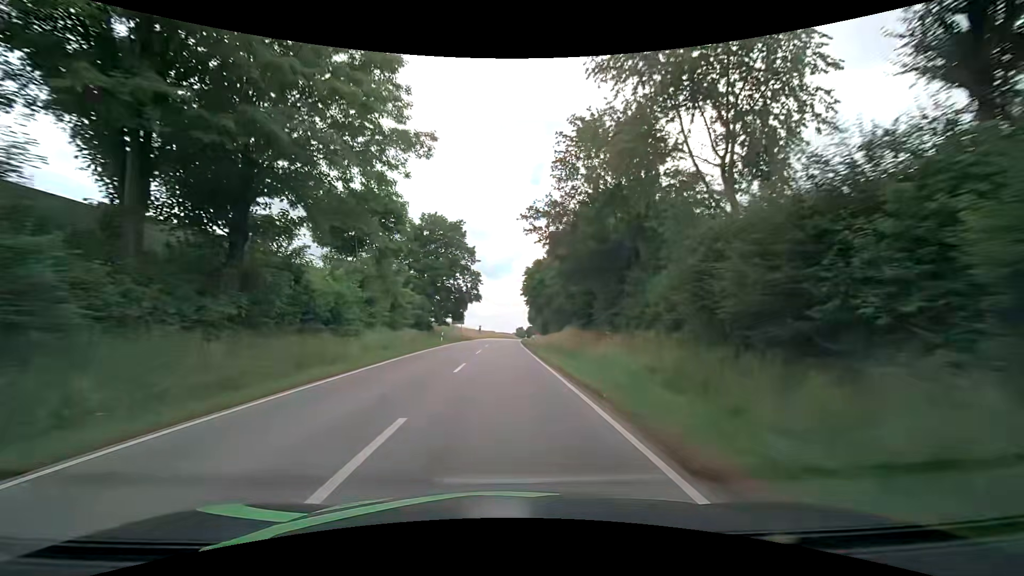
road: secondary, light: Day
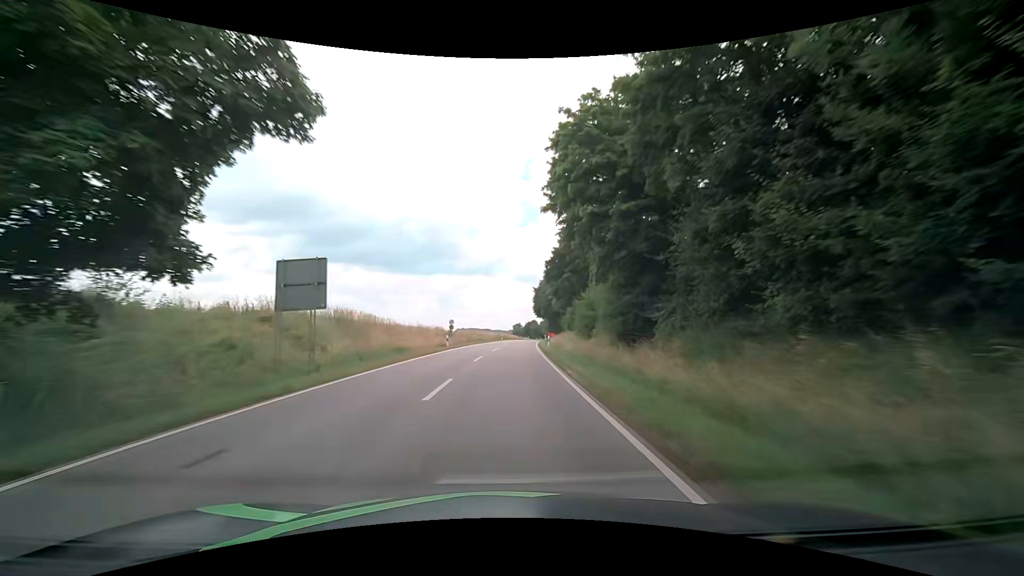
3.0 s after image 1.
(-0.3, +54.0) m; 0°
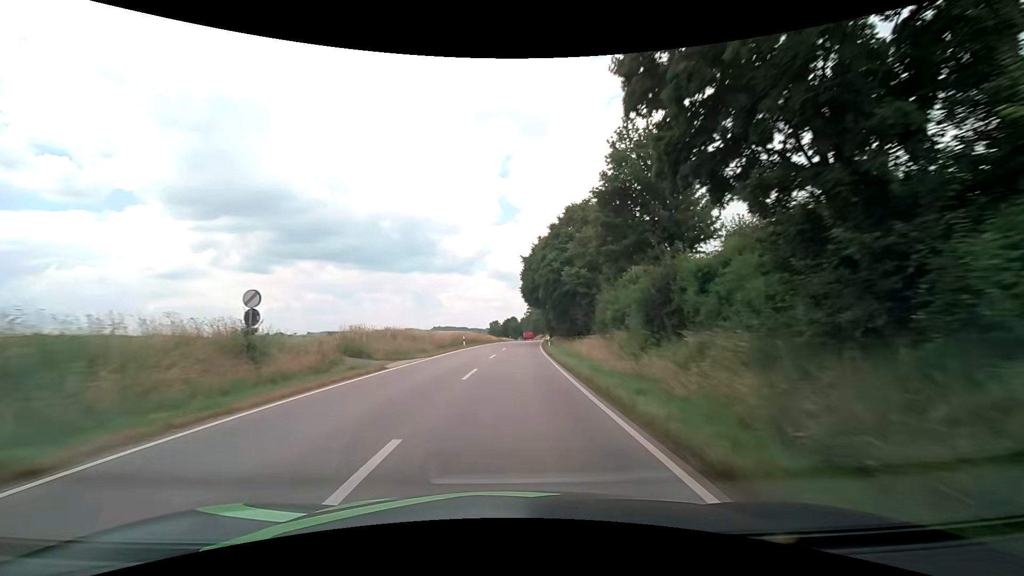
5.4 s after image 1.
(+0.8, +43.5) m; +3°
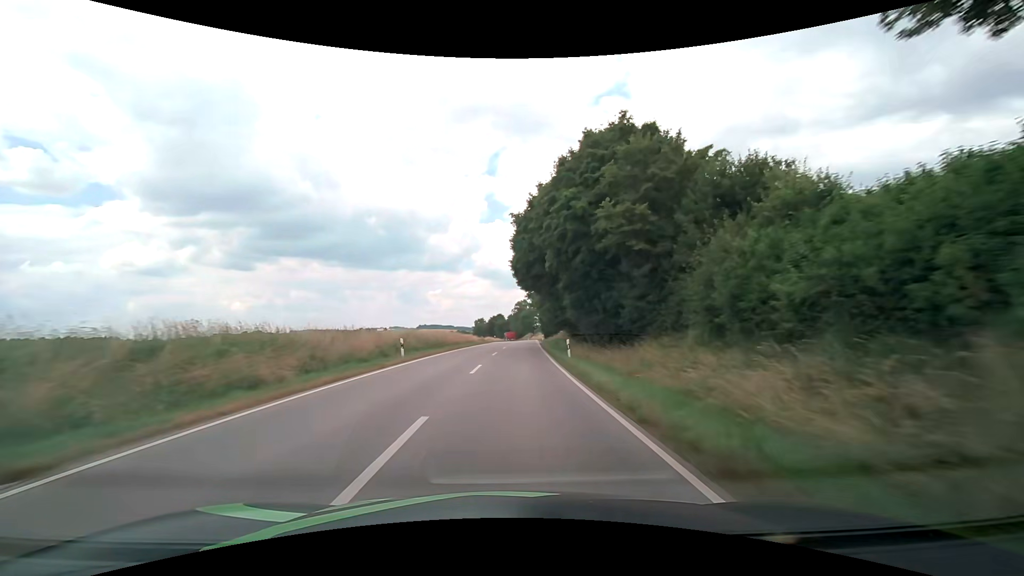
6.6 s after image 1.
(+0.2, +22.6) m; +1°
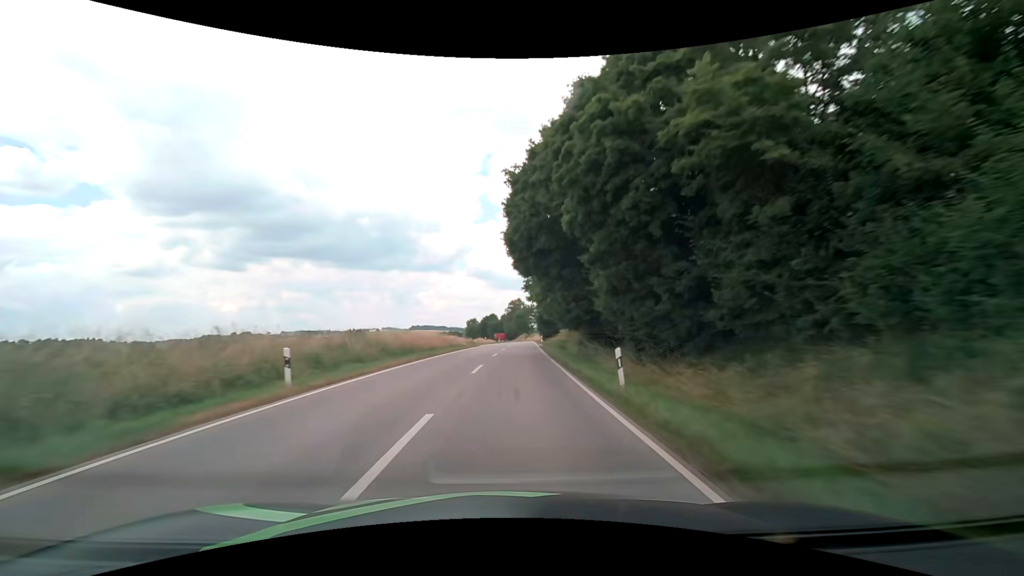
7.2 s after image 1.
(+0.1, +11.8) m; +1°
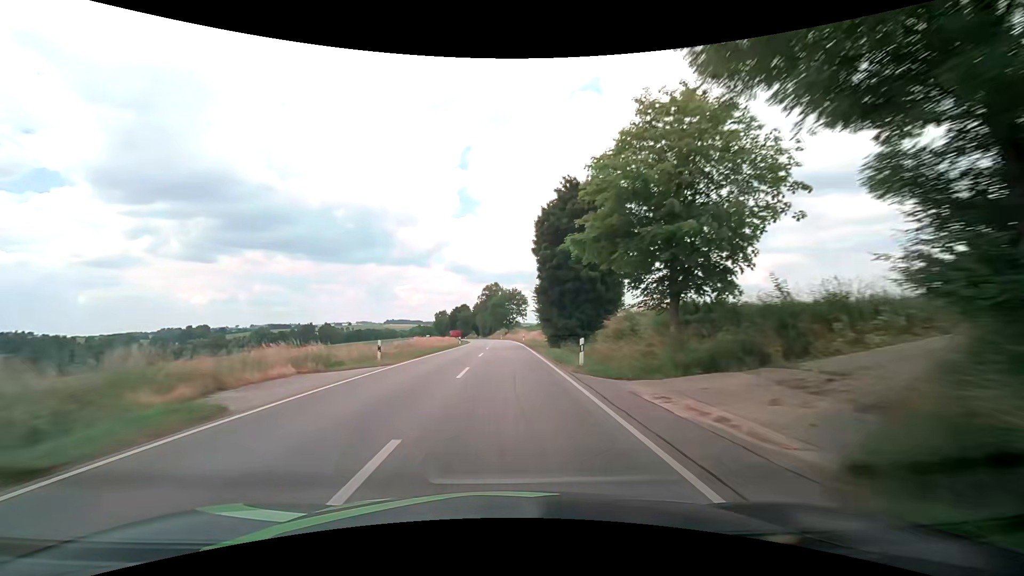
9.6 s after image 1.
(+1.2, +50.3) m; +3°
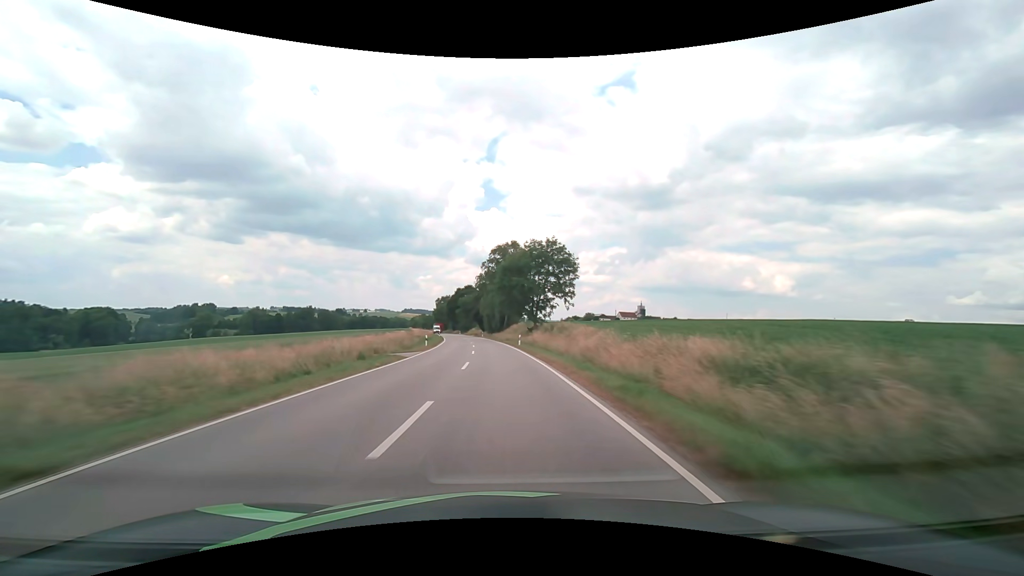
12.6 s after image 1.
(-0.5, +69.2) m; -2°
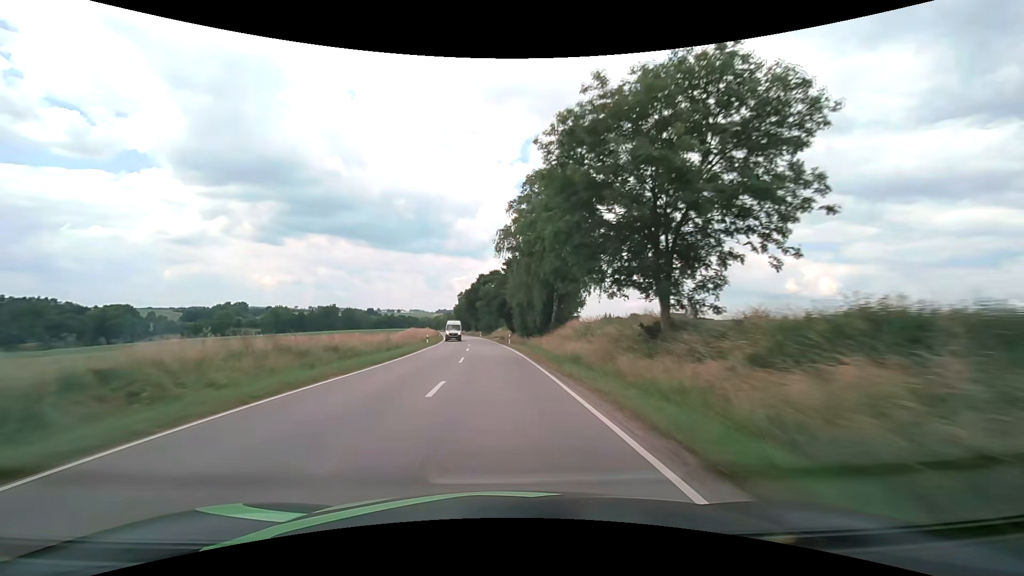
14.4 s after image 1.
(-1.4, +44.6) m; -4°
(0, +10) (0, +20) (-1, +30) (-1, +40) (-2, +50) (-3, +60) (-4, +70) (-5, +80) (-7, +90) (-8, +100) m
